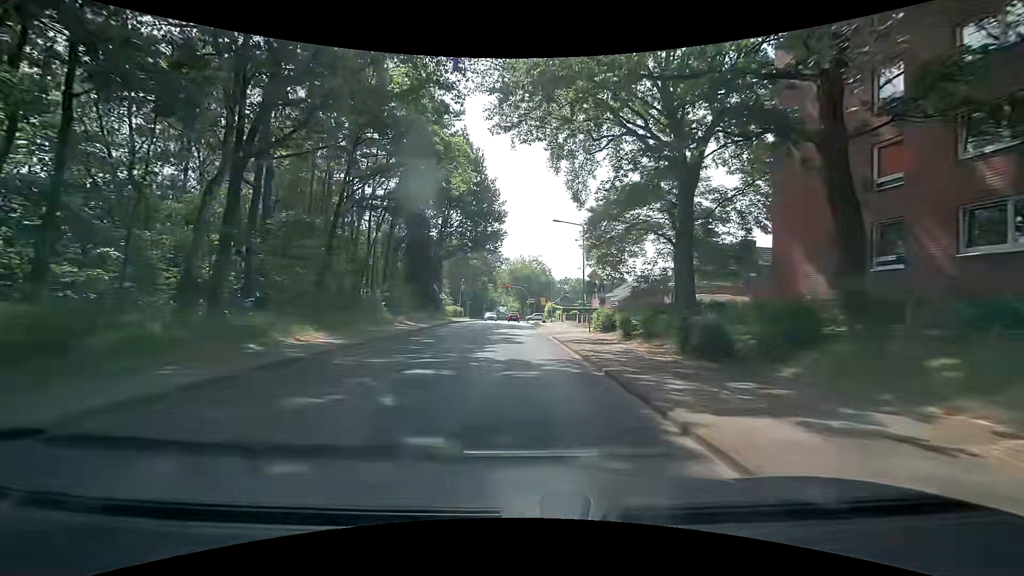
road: tertiary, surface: asphalt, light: Day
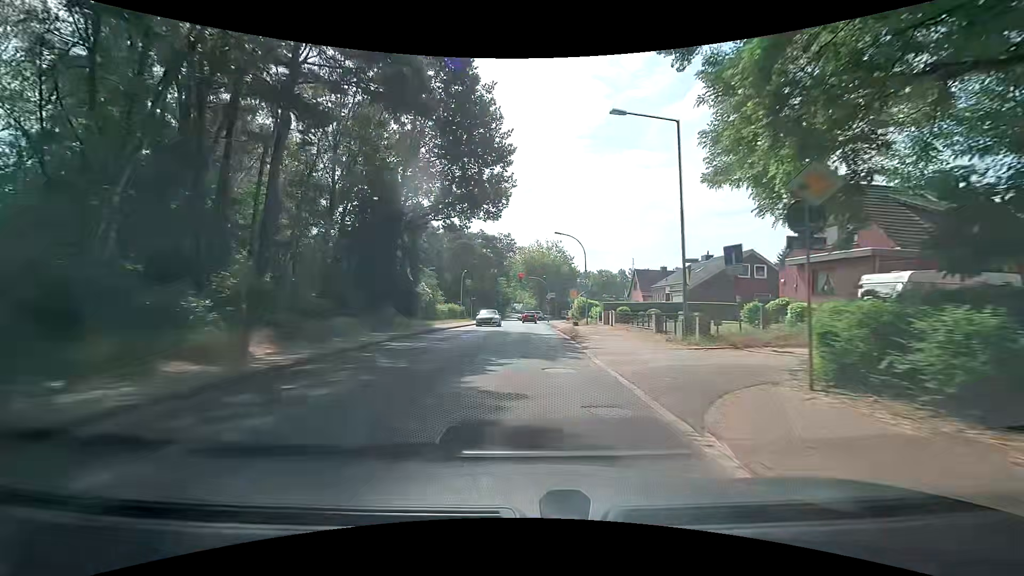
(-0.4, +20.5) m; -2°
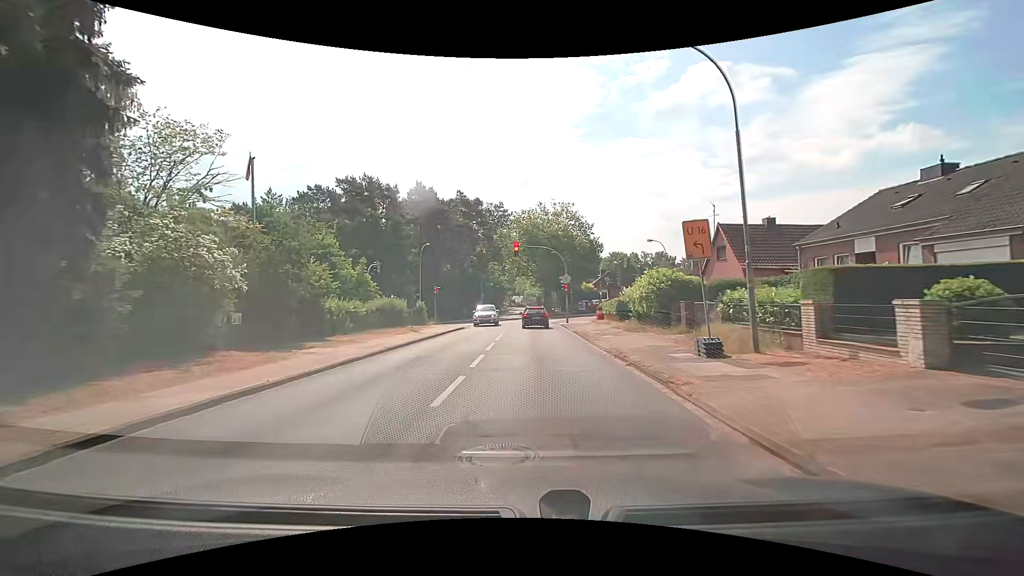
(+0.1, +29.3) m; +1°
(0, +10) (0, +20) (-1, +30) (-1, +40) (-3, +50) (-11, +55) (-21, +57) (-31, +57) (-41, +57) (-51, +57) m
